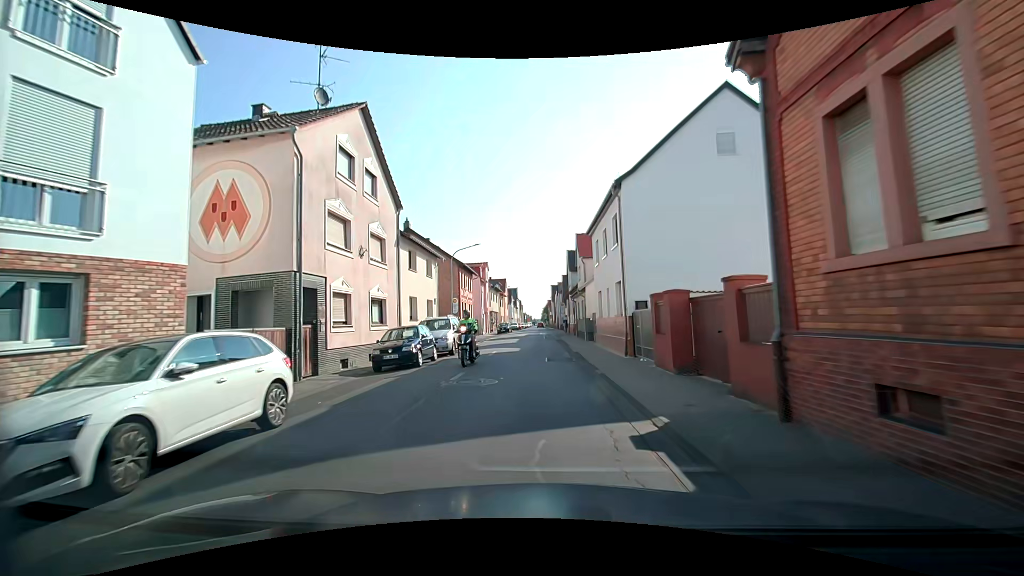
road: tertiary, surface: asphalt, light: Day
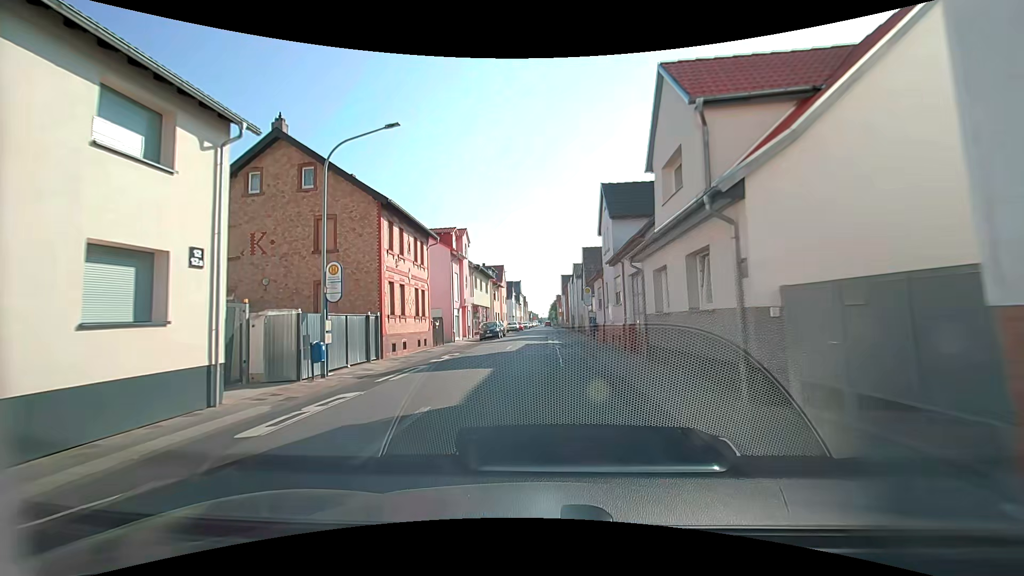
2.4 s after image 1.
(0.0, +23.9) m; 0°
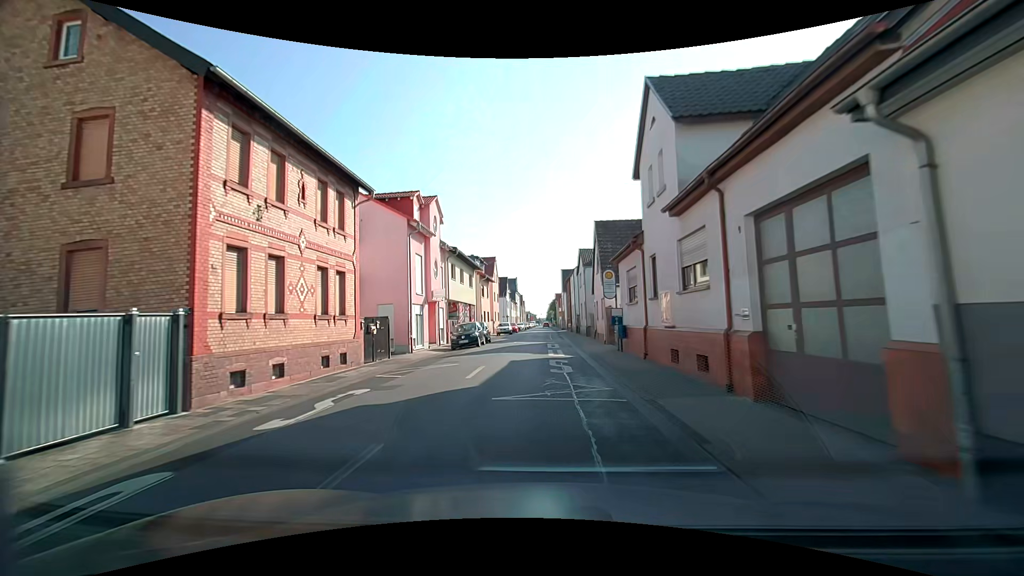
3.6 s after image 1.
(0.0, +11.5) m; 0°
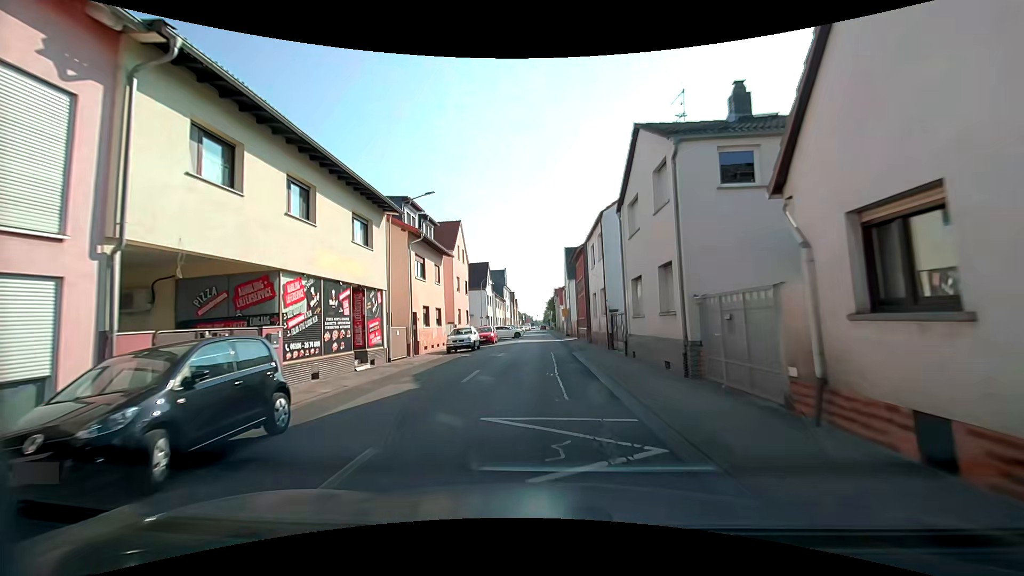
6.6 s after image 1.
(+0.3, +27.6) m; +2°
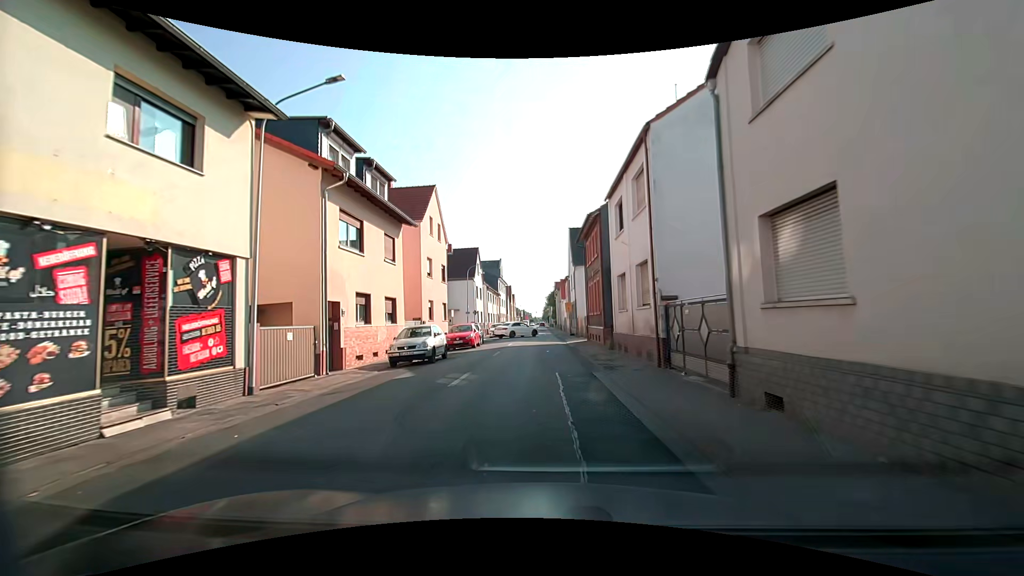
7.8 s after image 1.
(-0.2, +10.6) m; -1°
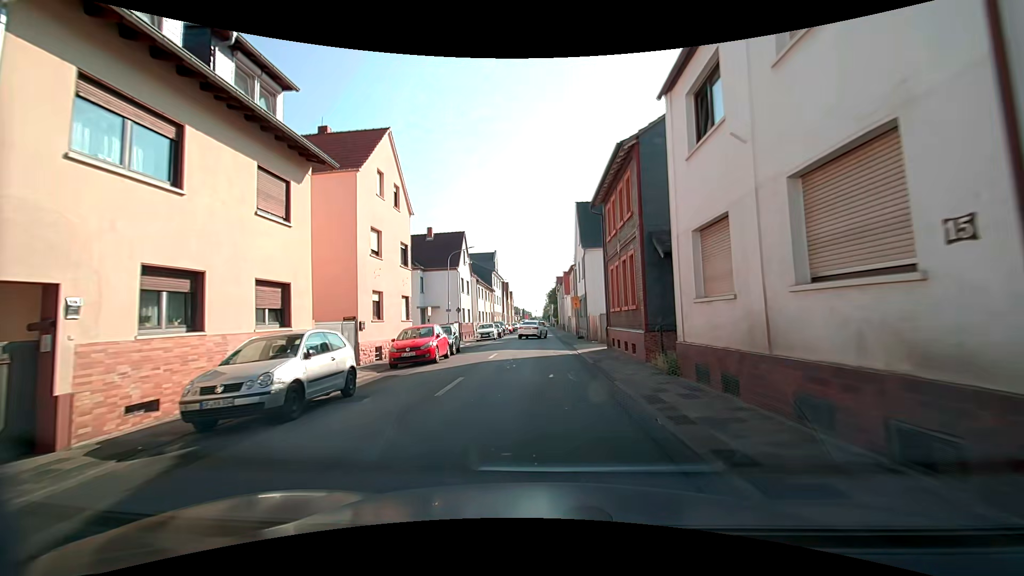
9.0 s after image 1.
(0.0, +10.3) m; 0°
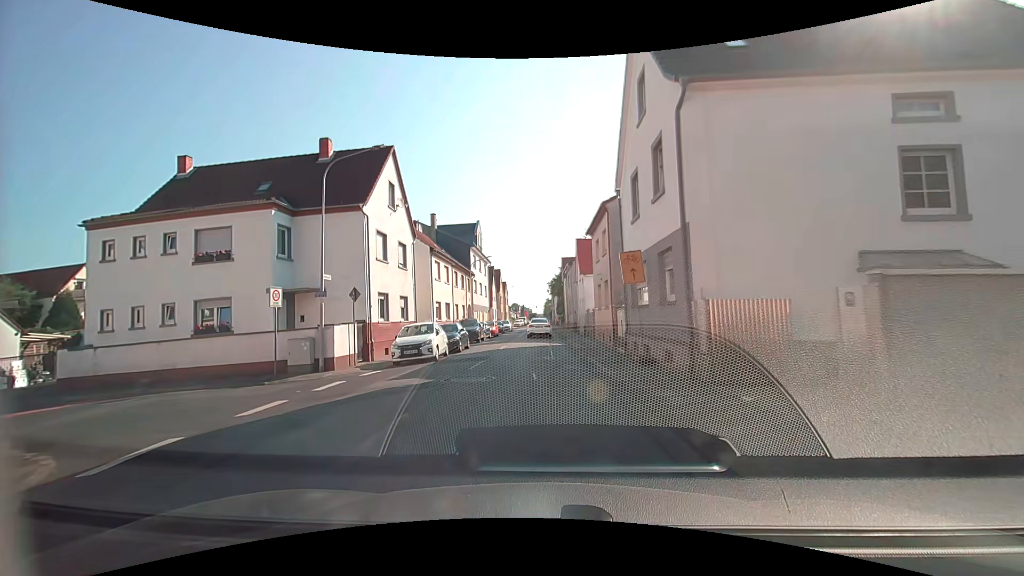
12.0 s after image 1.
(-0.1, +23.2) m; -1°
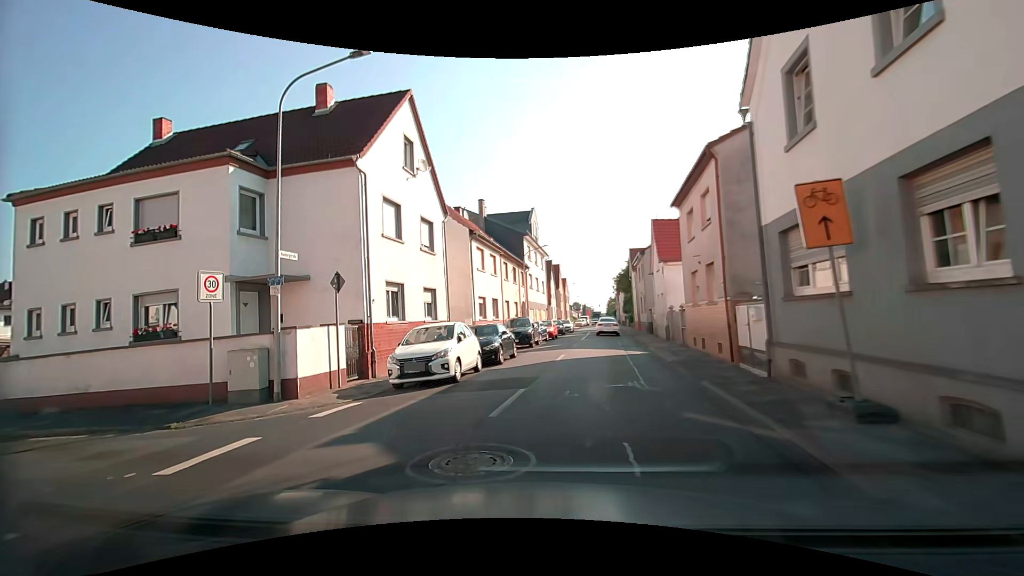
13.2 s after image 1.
(0.0, +6.5) m; -6°
